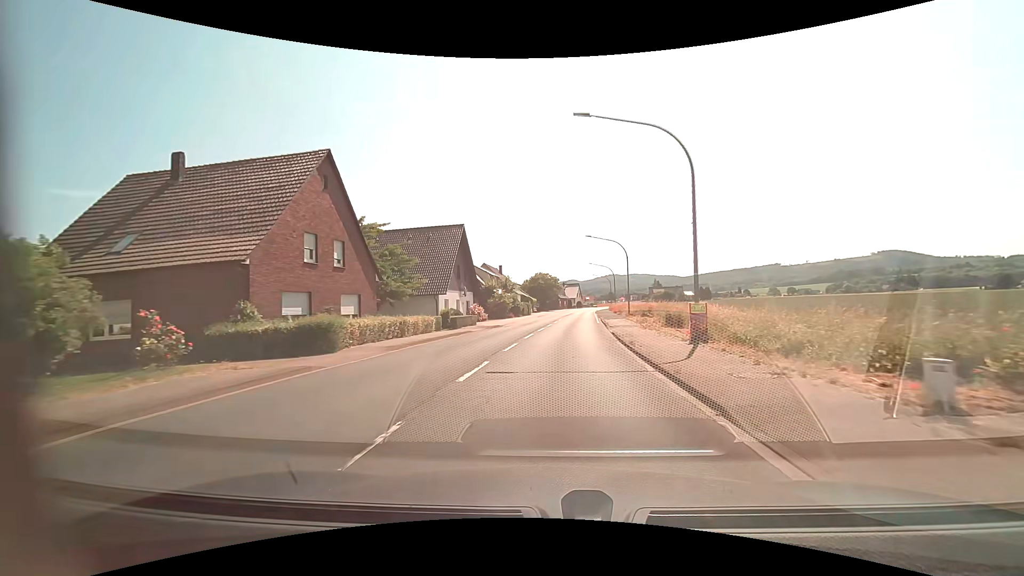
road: primary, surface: asphalt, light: Day
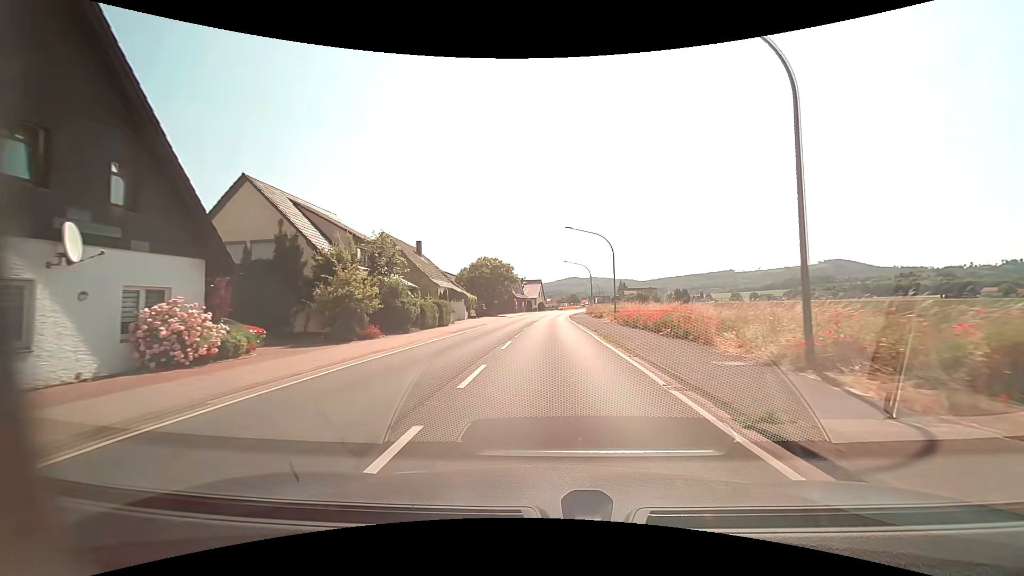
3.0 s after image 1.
(+1.8, +37.1) m; +5°
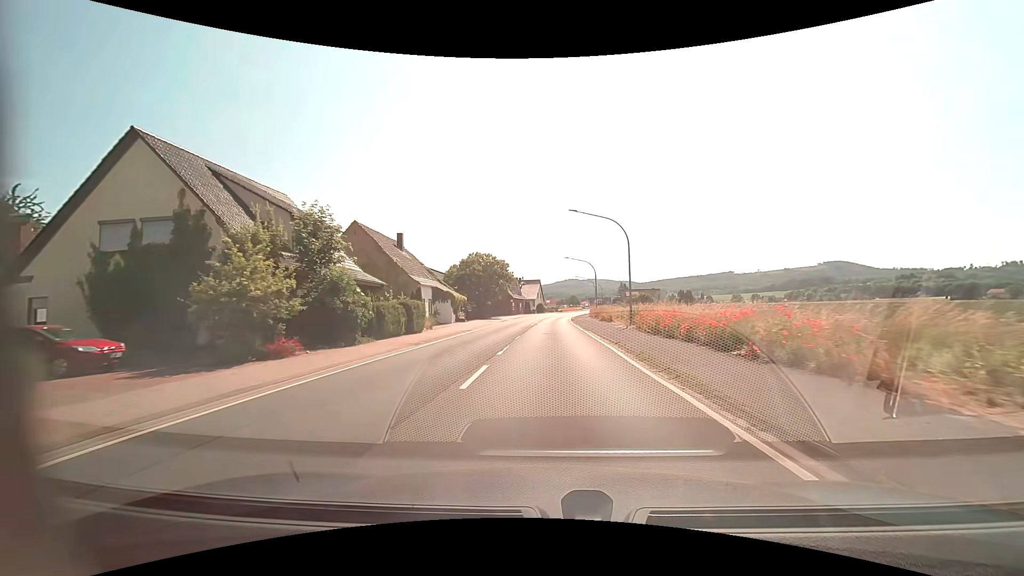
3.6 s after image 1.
(0.0, +7.6) m; 0°
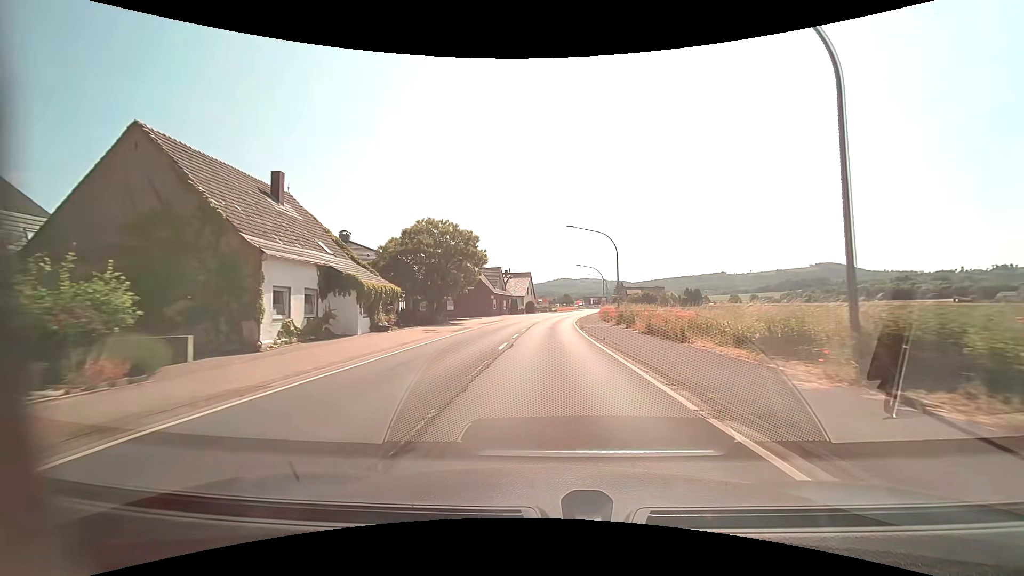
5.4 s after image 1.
(+0.1, +23.4) m; +1°
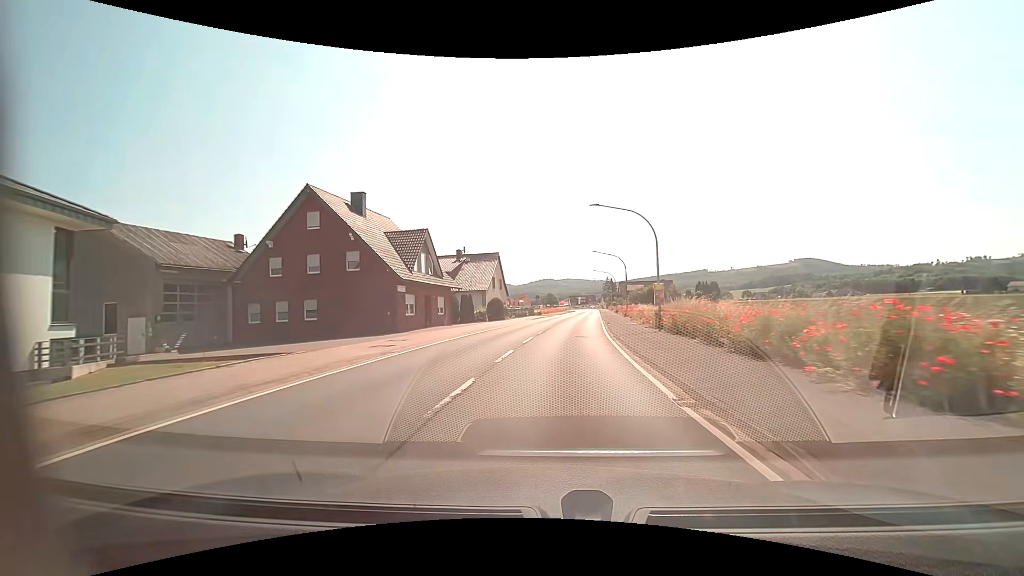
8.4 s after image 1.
(+0.7, +40.0) m; +2°
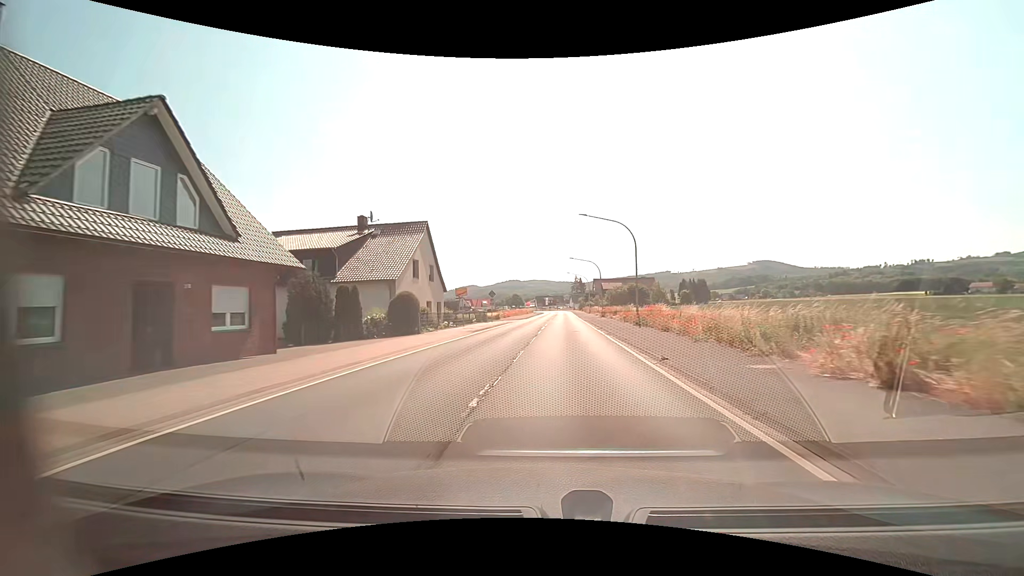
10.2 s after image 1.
(+0.8, +24.2) m; +4°
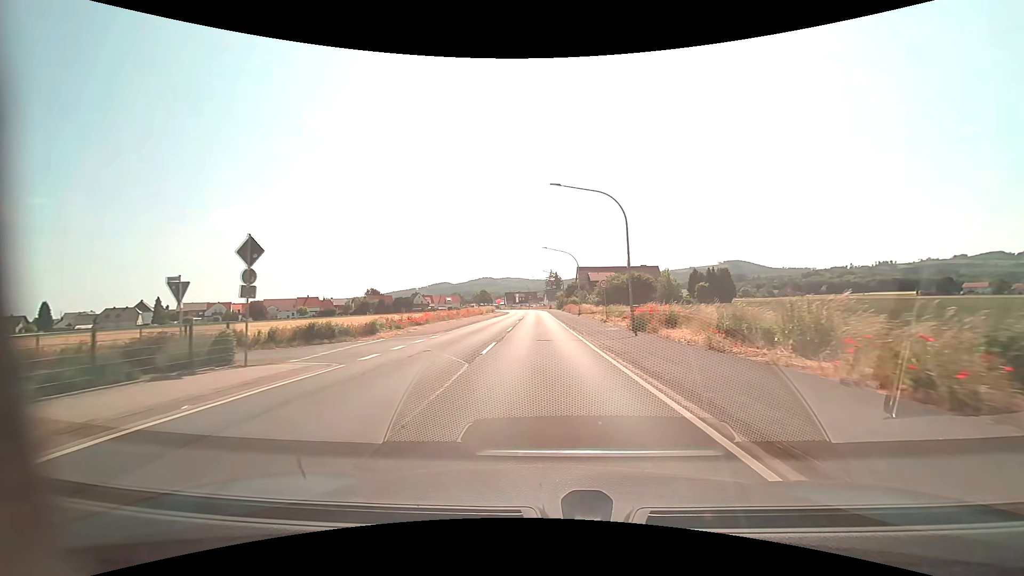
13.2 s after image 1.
(+1.5, +37.9) m; +3°
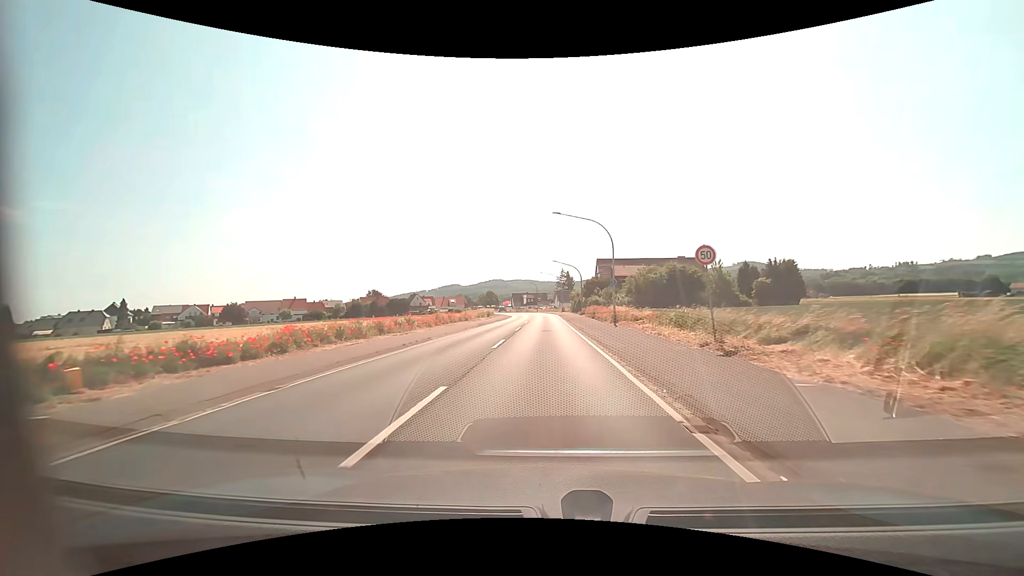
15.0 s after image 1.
(-0.1, +21.7) m; -1°
(0, +10) (0, +20) (0, +30) (0, +40) (0, +50) (0, +60) (-1, +70) (-1, +80) (-1, +90) (-2, +100) m
